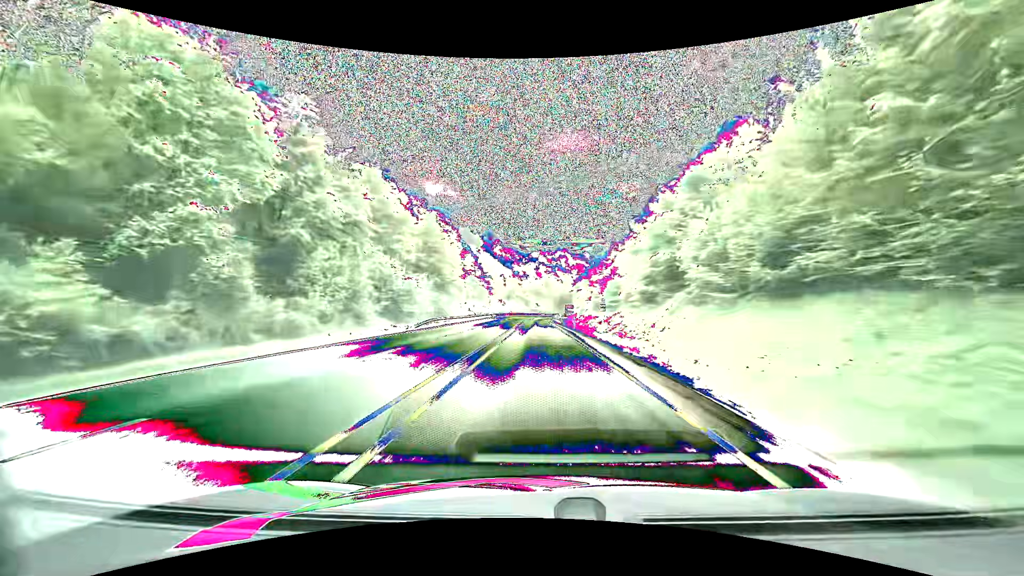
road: primary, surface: asphalt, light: Day
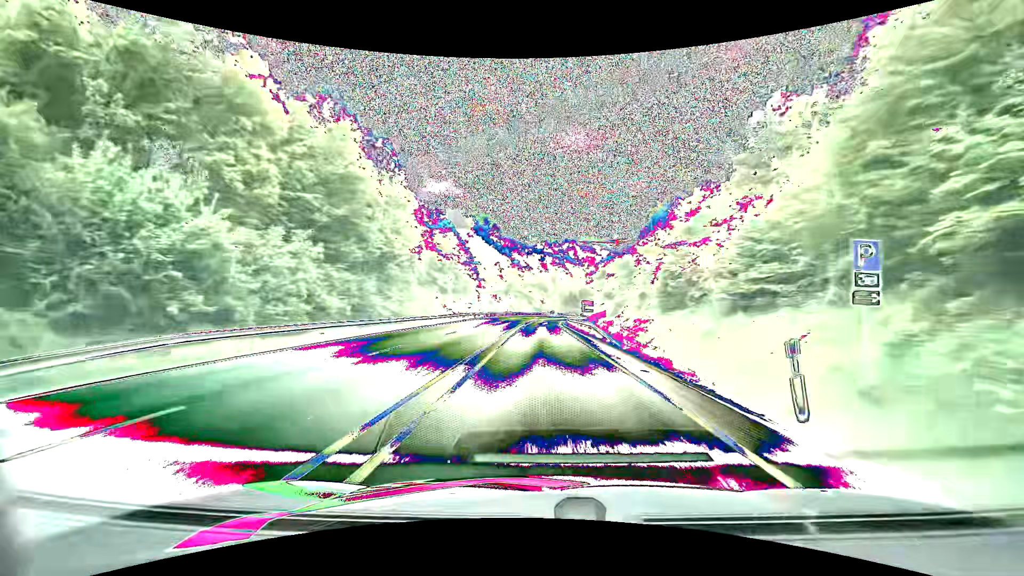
(-0.3, +35.8) m; -1°
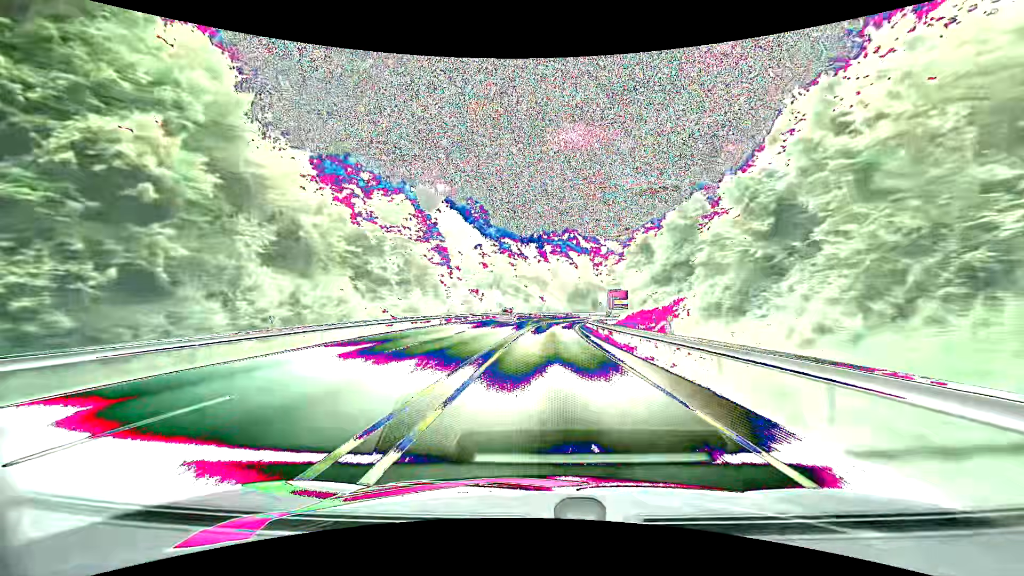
(0.0, +35.4) m; +1°
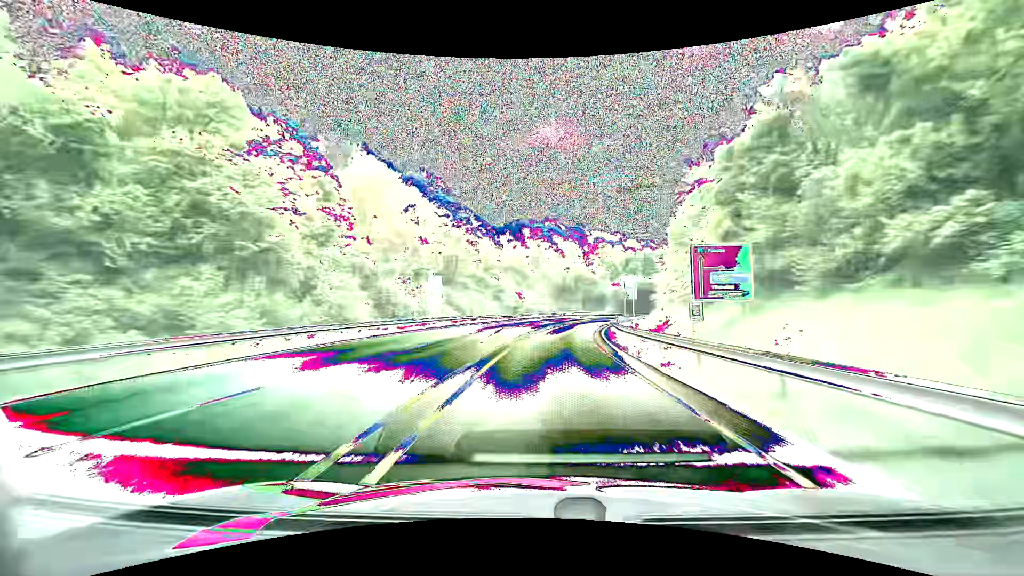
(+0.2, +35.3) m; +2°
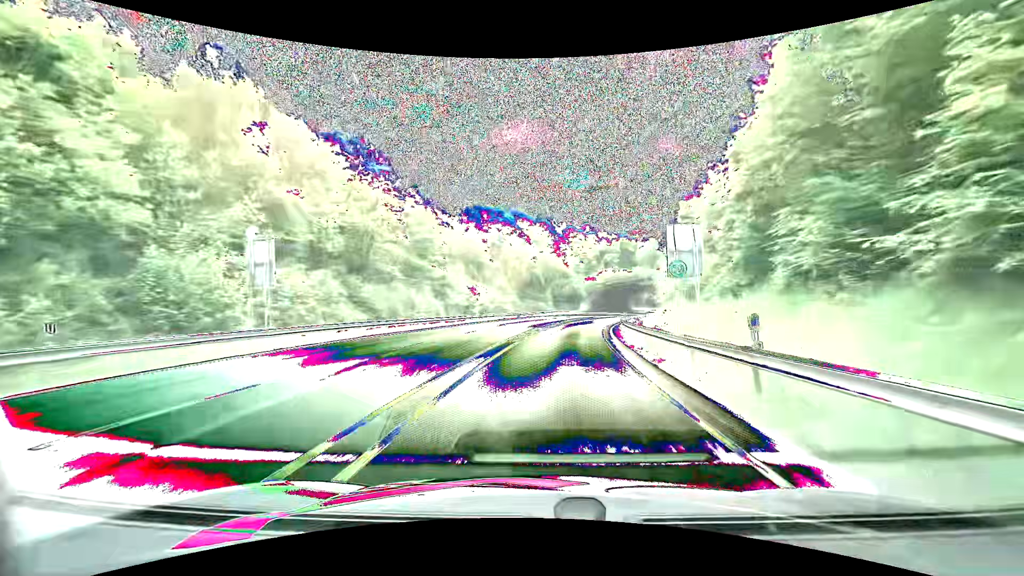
(+0.8, +23.7) m; +4°
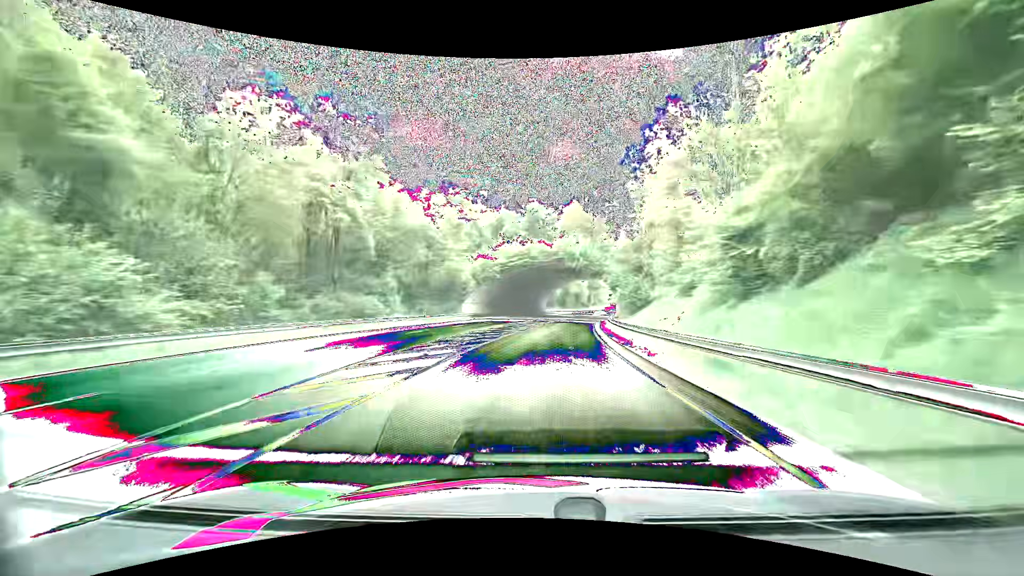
(+6.2, +59.4) m; +12°
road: primary_link
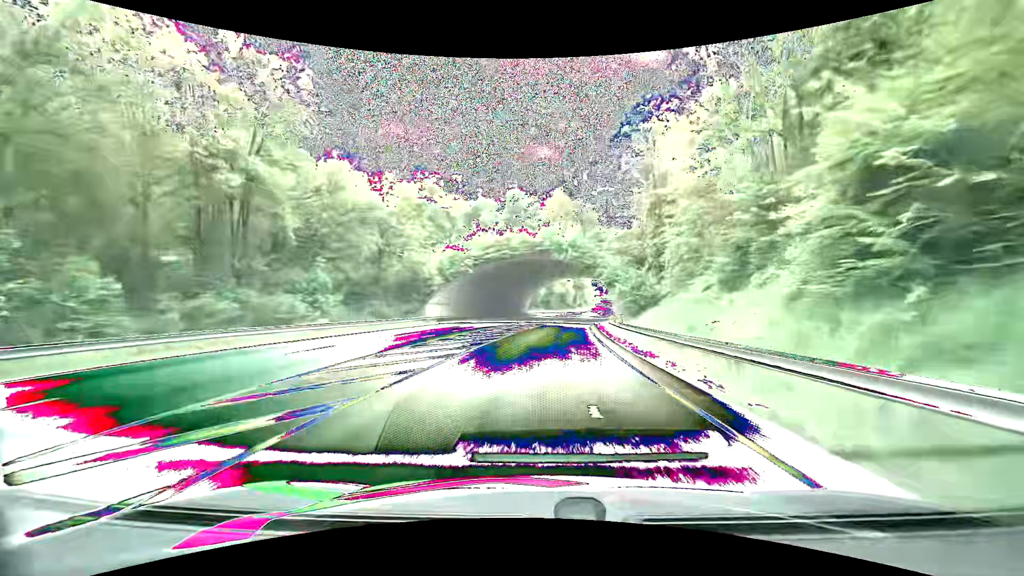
(+0.2, +12.1) m; +2°
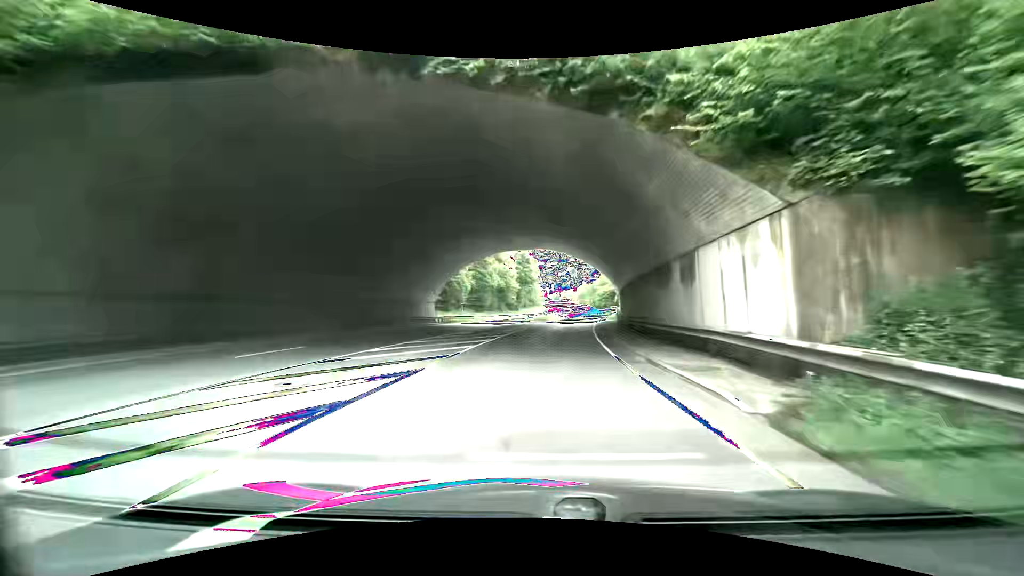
(+2.8, +48.6) m; +7°
(0, +10) (0, +20) (+1, +30) (+1, +40) (+2, +50) (+3, +60) (+4, +70) (+6, +80) (+8, +89) (+10, +99) m
